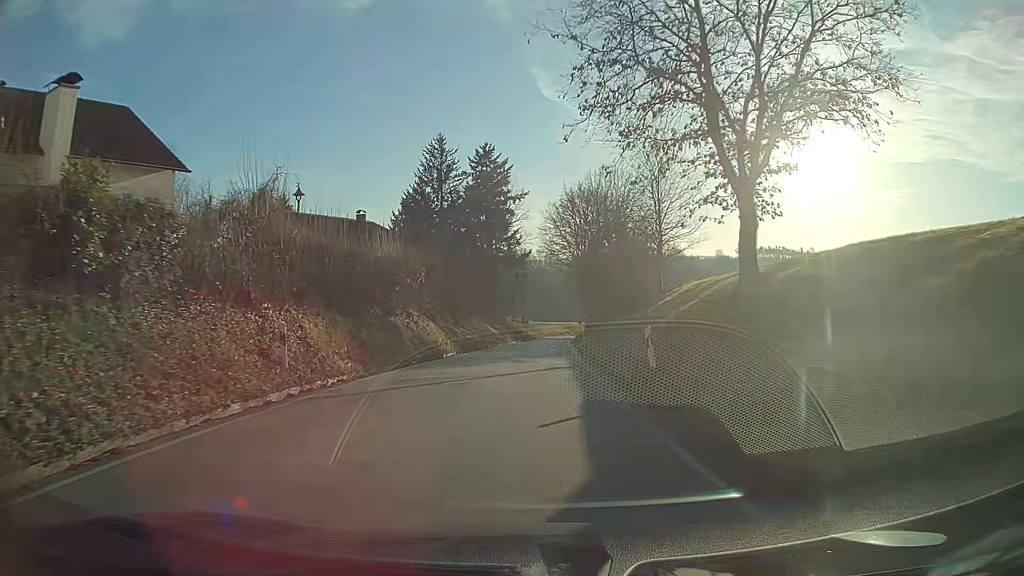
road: tertiary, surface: asphalt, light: Day
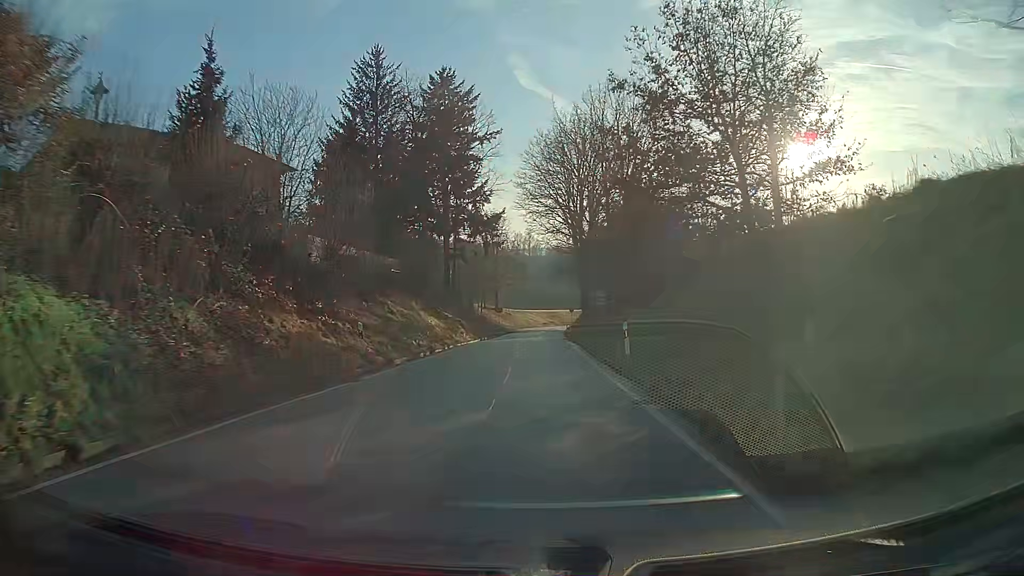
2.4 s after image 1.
(+0.4, +29.9) m; +2°
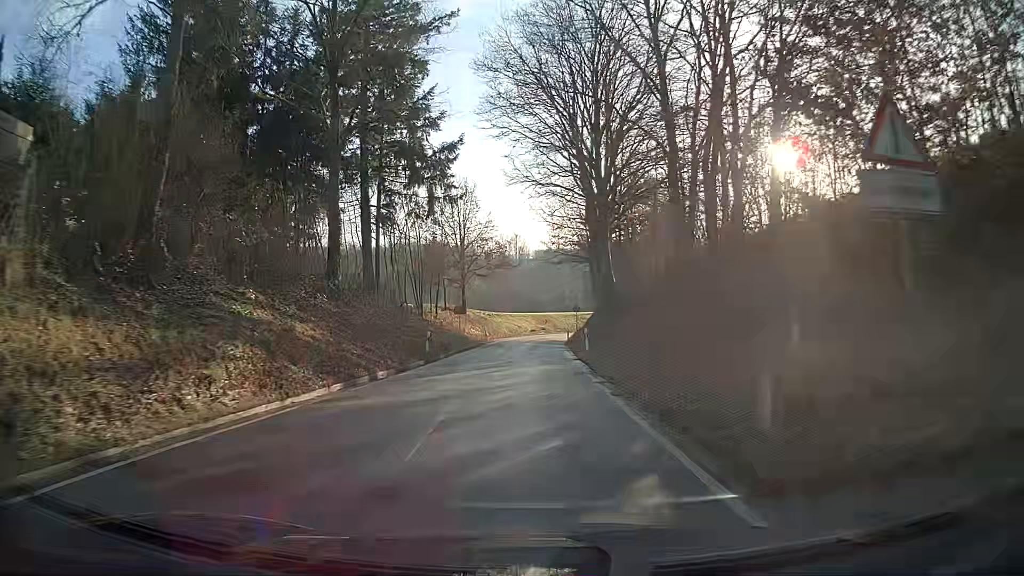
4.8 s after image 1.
(+0.4, +32.4) m; +1°
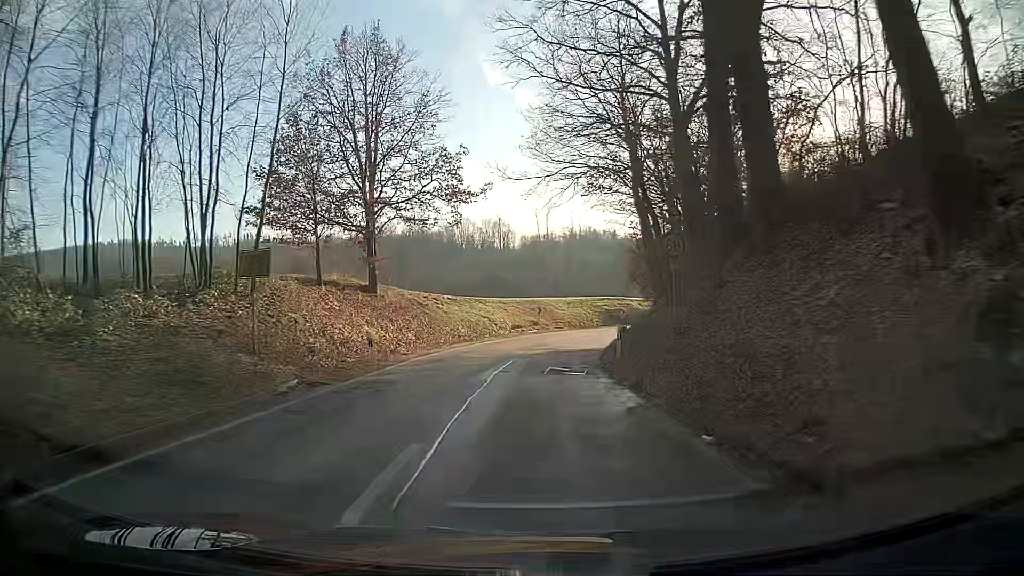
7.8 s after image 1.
(+0.2, +38.7) m; 0°
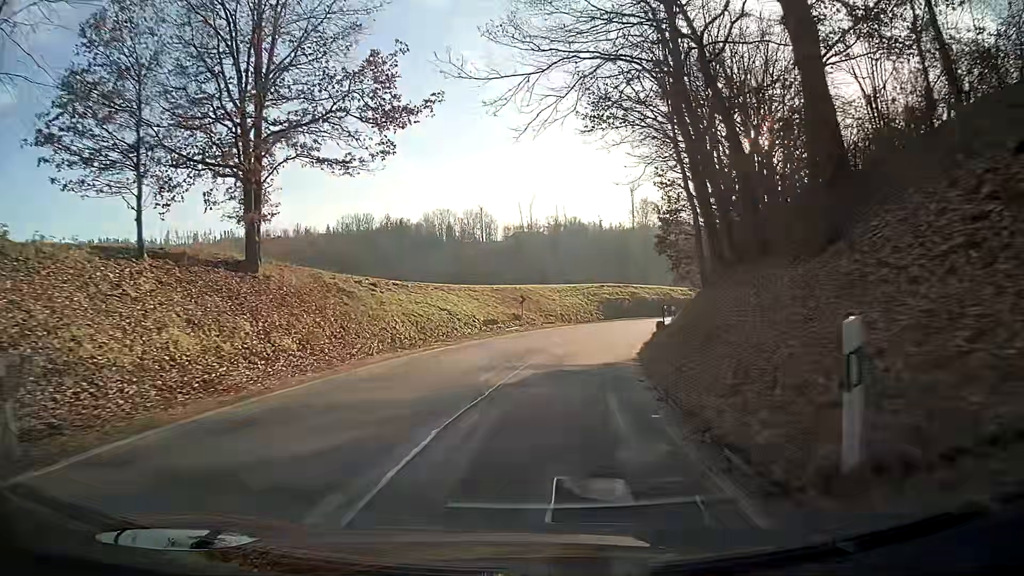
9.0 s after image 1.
(+0.2, +14.4) m; +3°
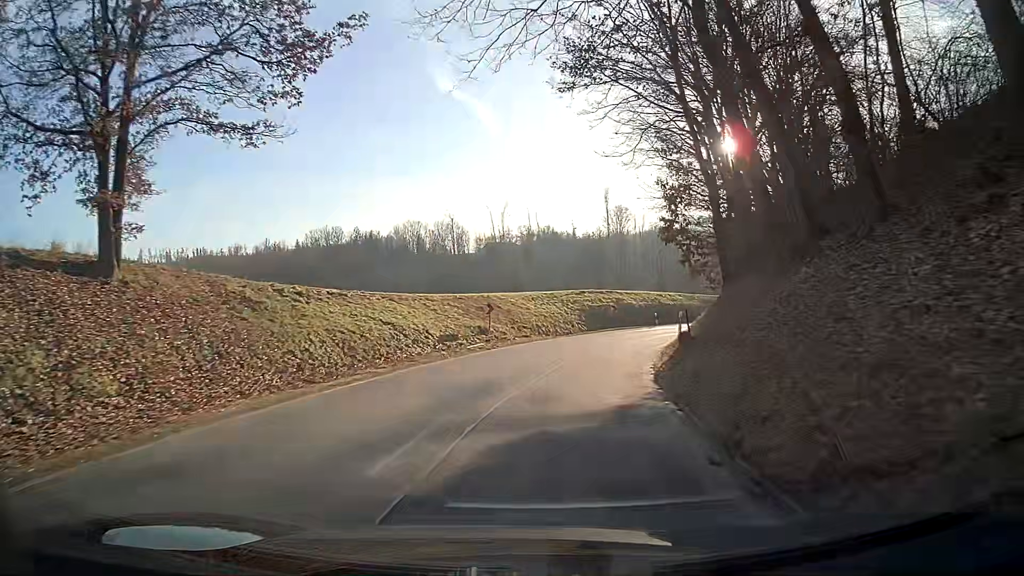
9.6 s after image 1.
(+0.2, +7.2) m; +3°
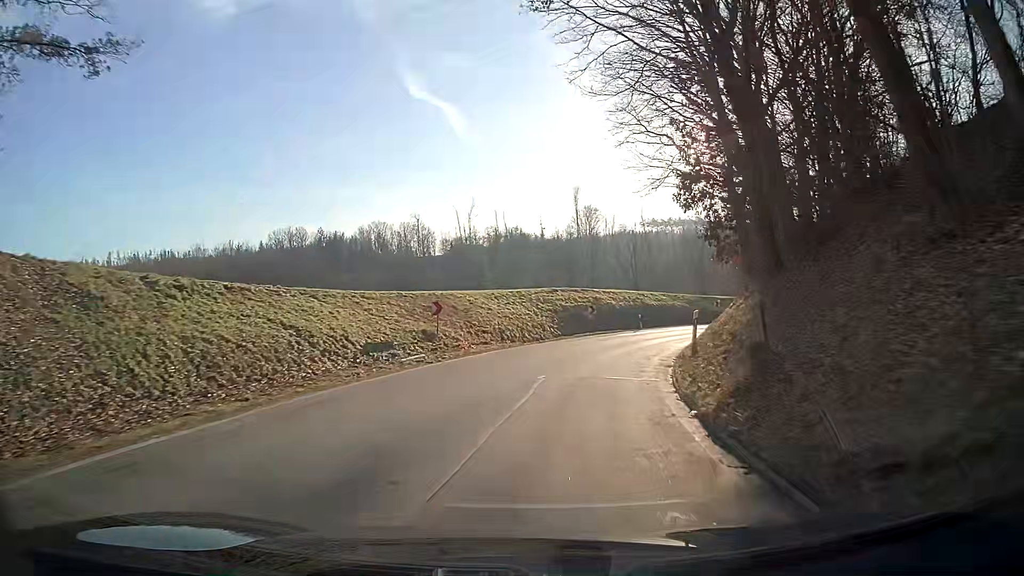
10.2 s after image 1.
(+0.2, +7.3) m; +3°
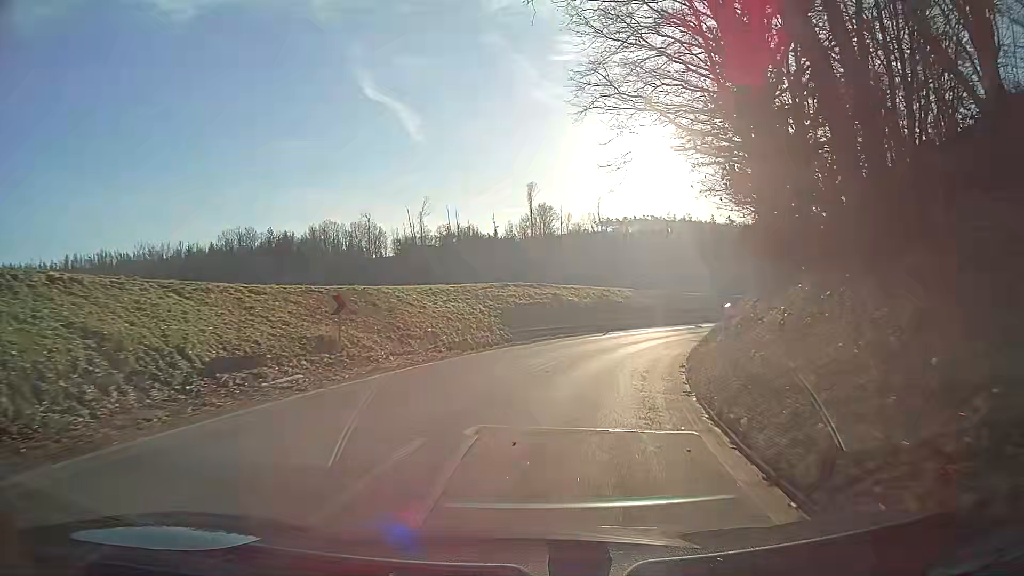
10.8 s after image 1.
(+0.3, +7.2) m; +5°
